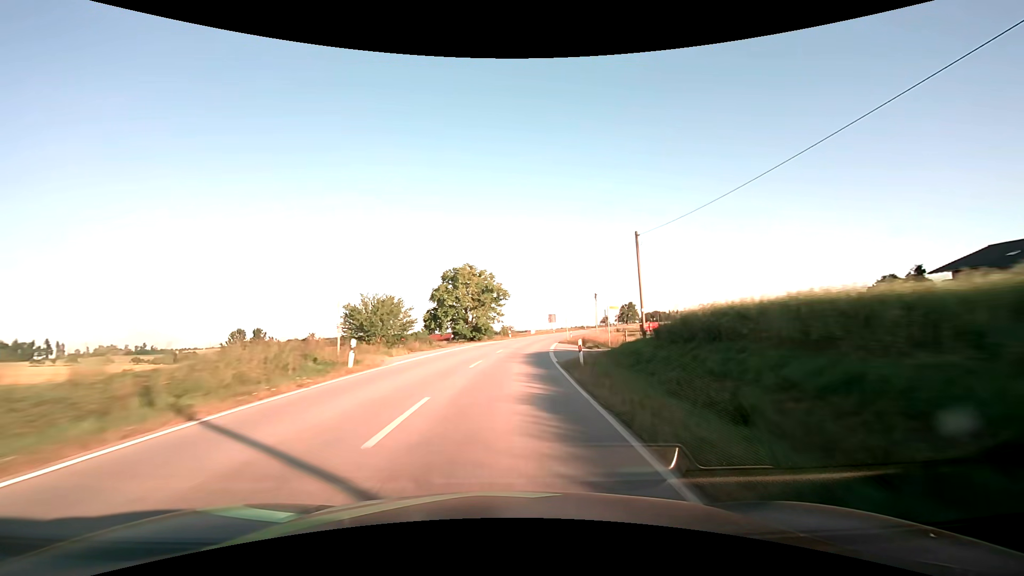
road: secondary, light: Day
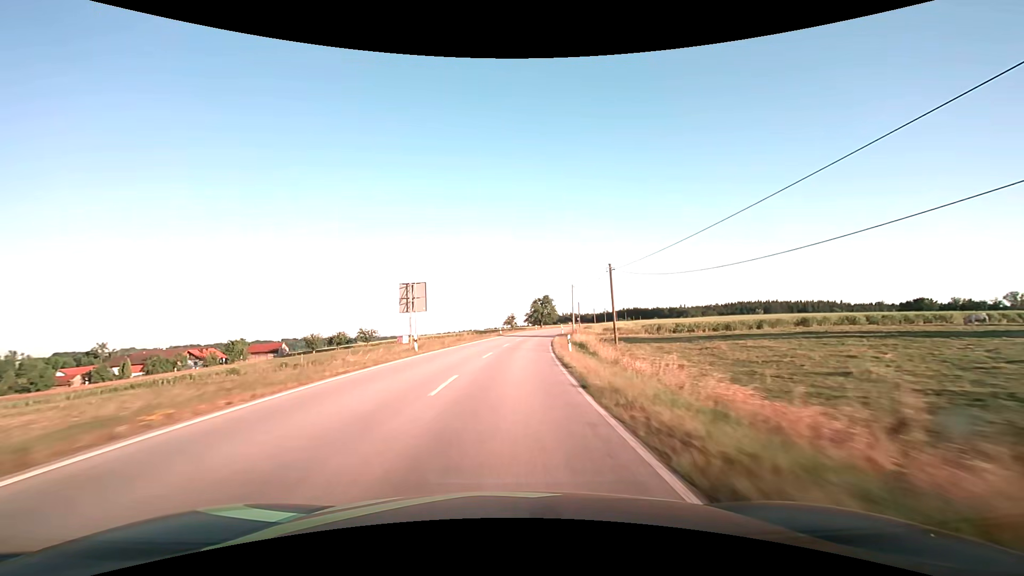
(+8.7, +78.6) m; +13°
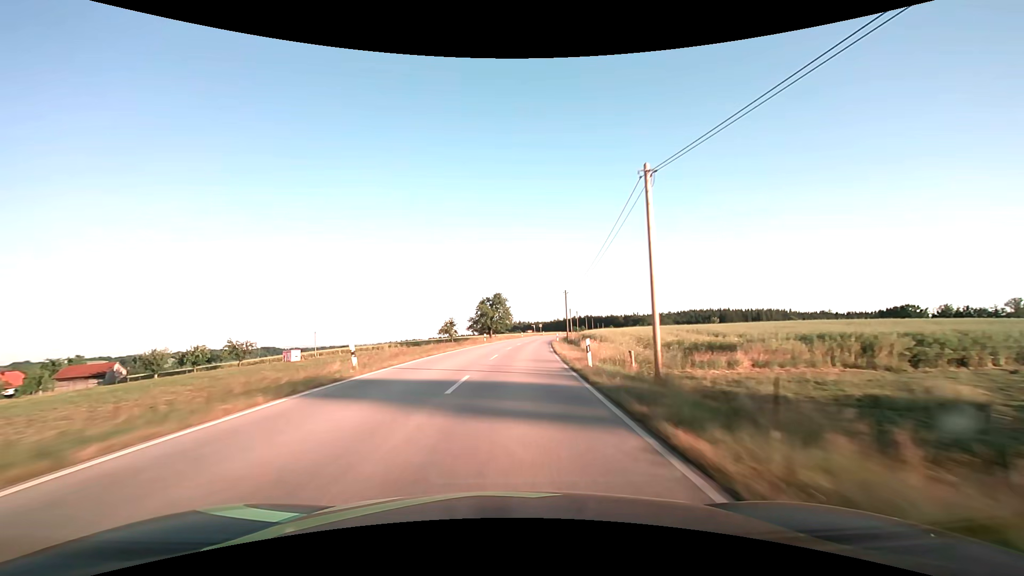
(+2.5, +47.3) m; +6°
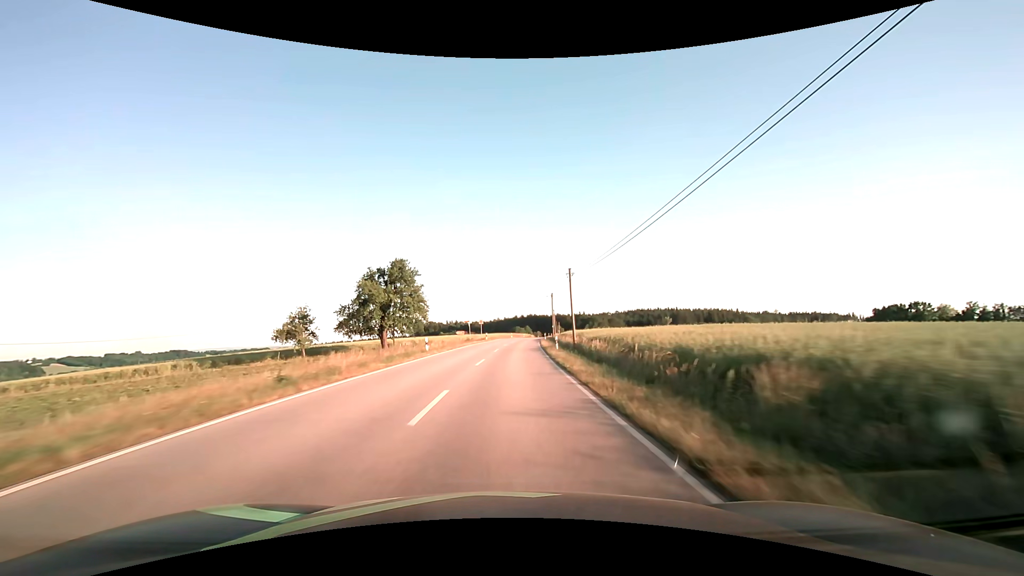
(+4.3, +62.9) m; +7°
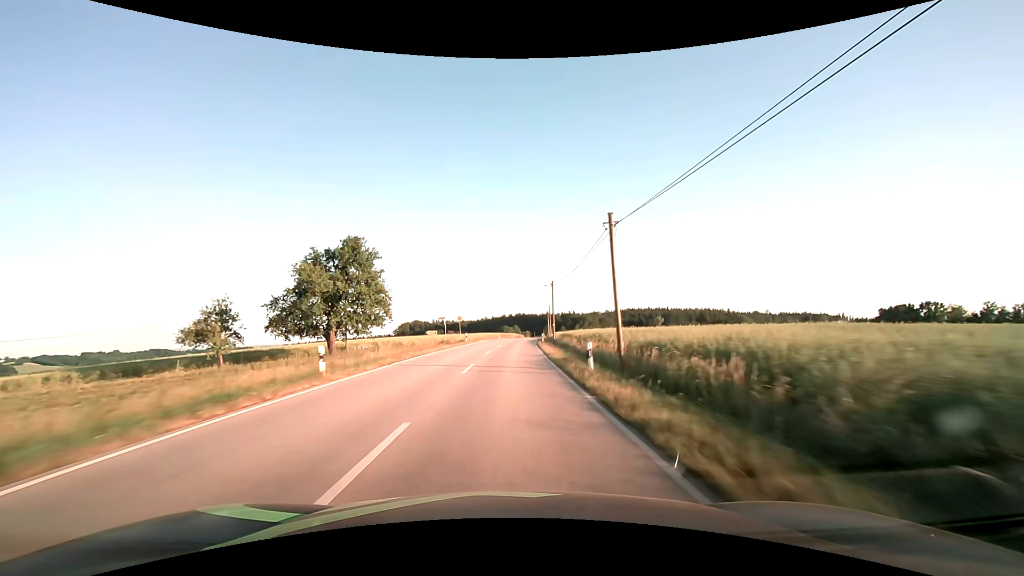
(+0.2, +15.8) m; +1°
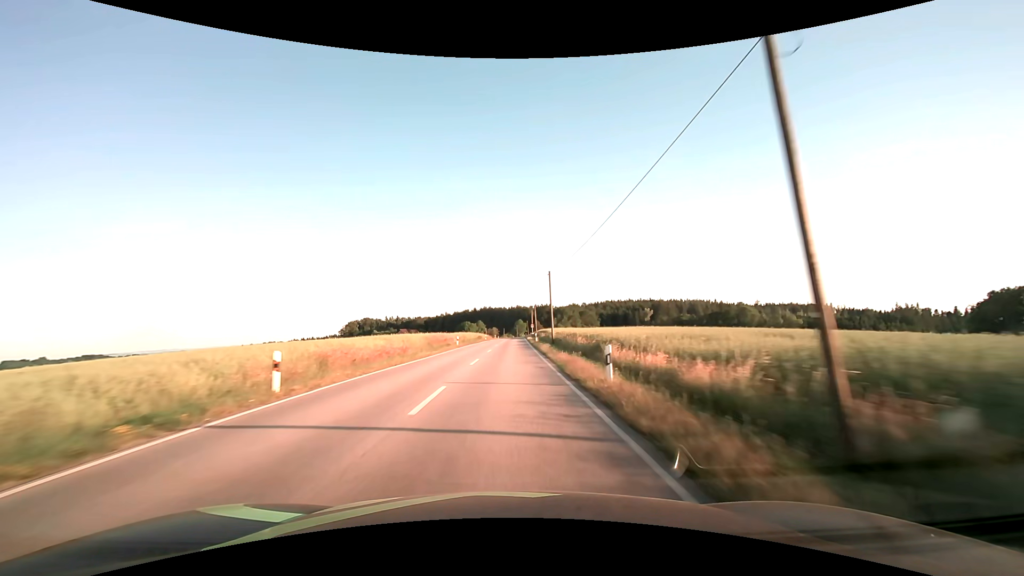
(+3.6, +78.9) m; +4°
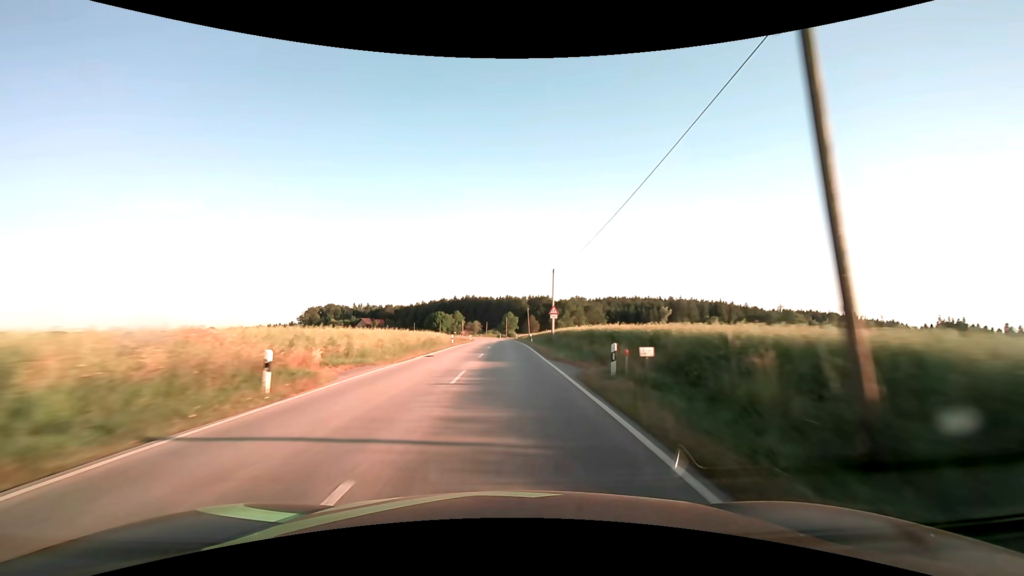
(+1.0, +79.3) m; +1°
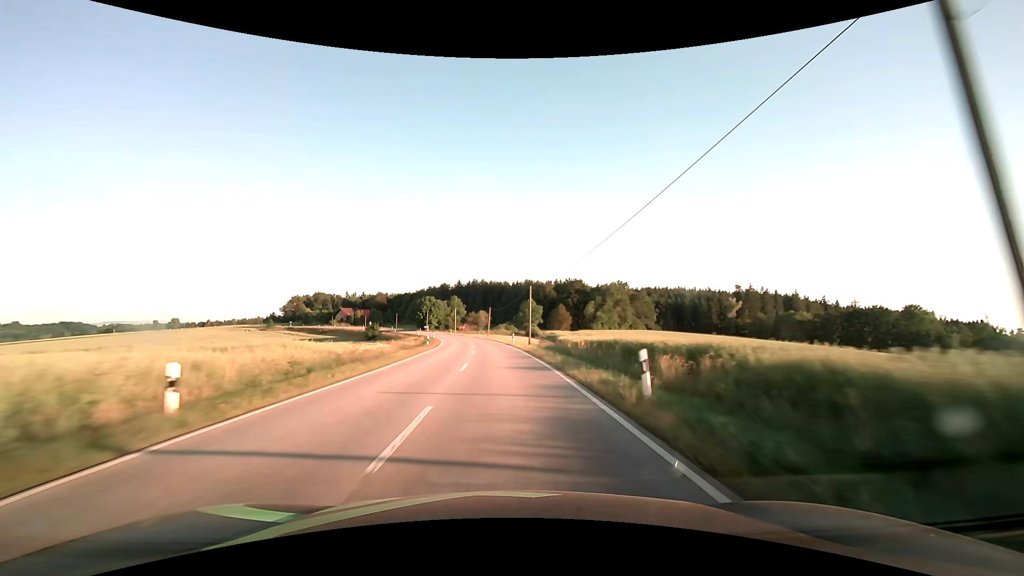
(-0.5, +79.5) m; -2°
(0, +10) (0, +20) (-1, +30) (-1, +40) (-2, +50) (-3, +60) (-5, +70) (-6, +80) (-8, +90) (-10, +99) m
